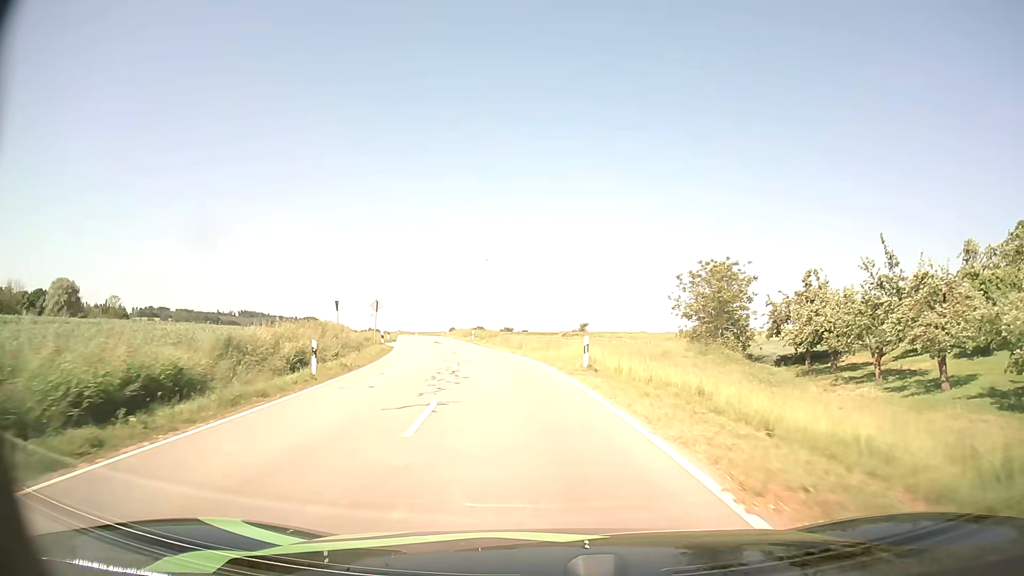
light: Day
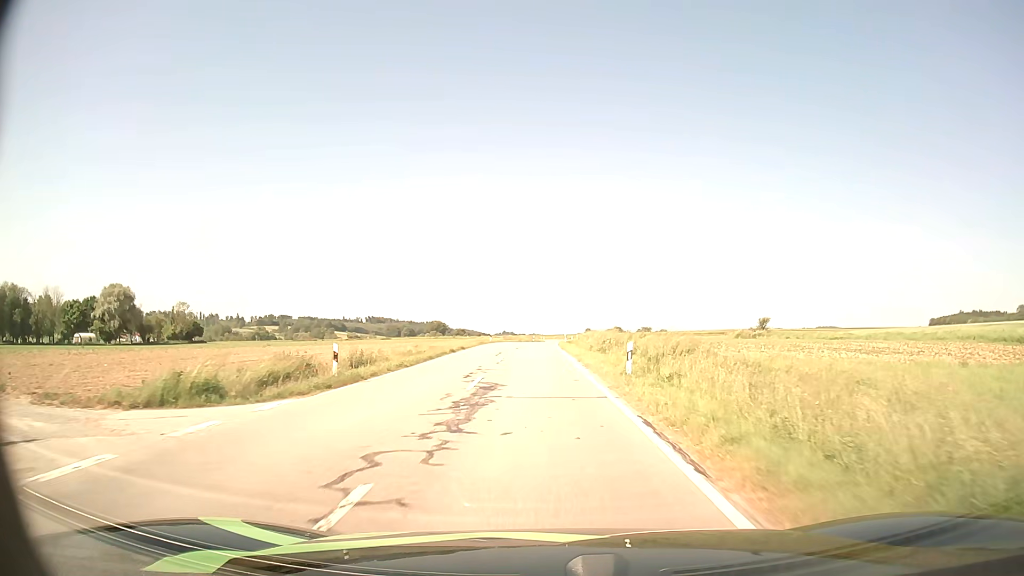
(-5.0, +42.3) m; -12°
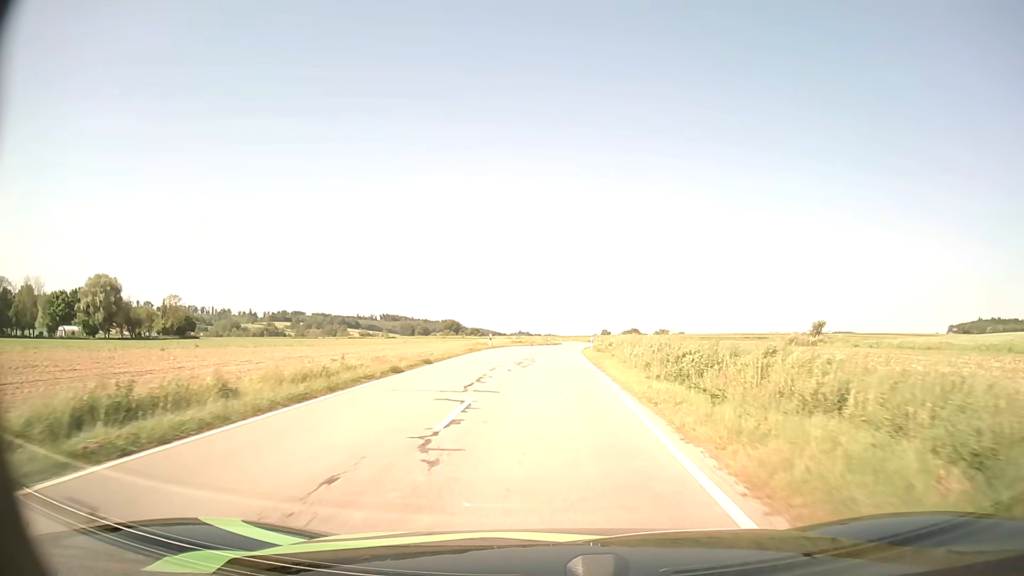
(-0.3, +17.3) m; -2°
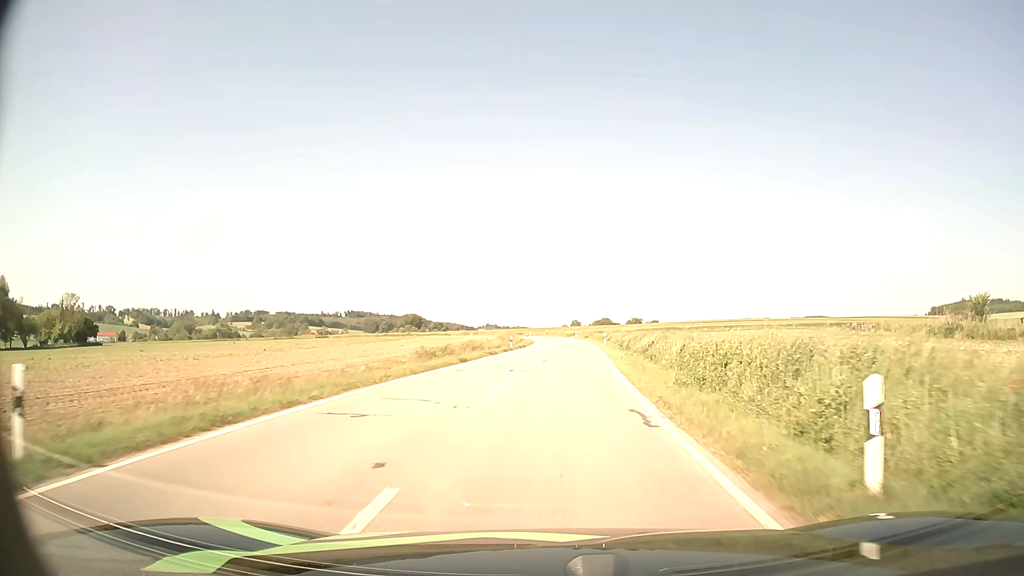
(+0.6, +43.9) m; +3°
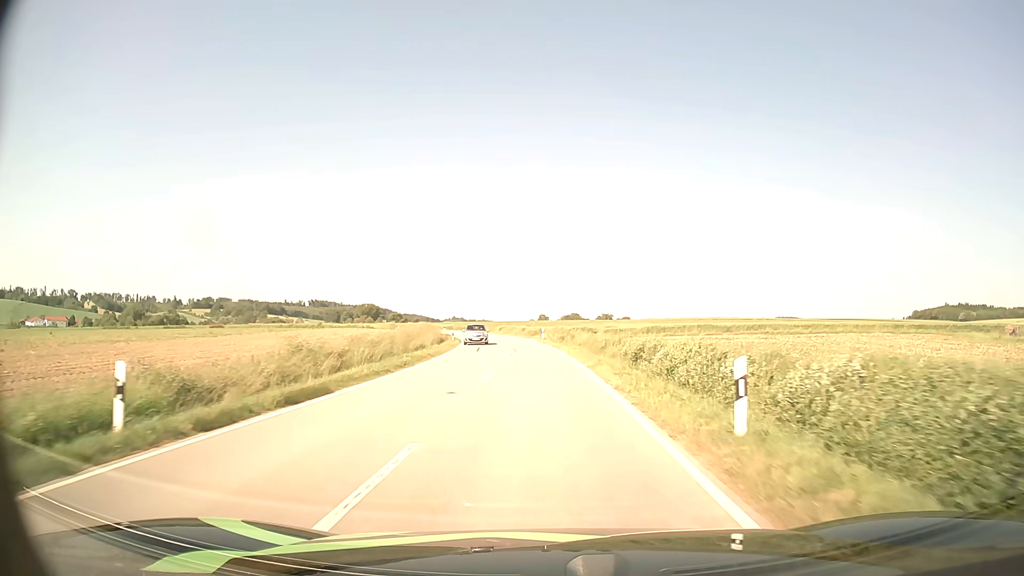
(+1.8, +45.7) m; +3°
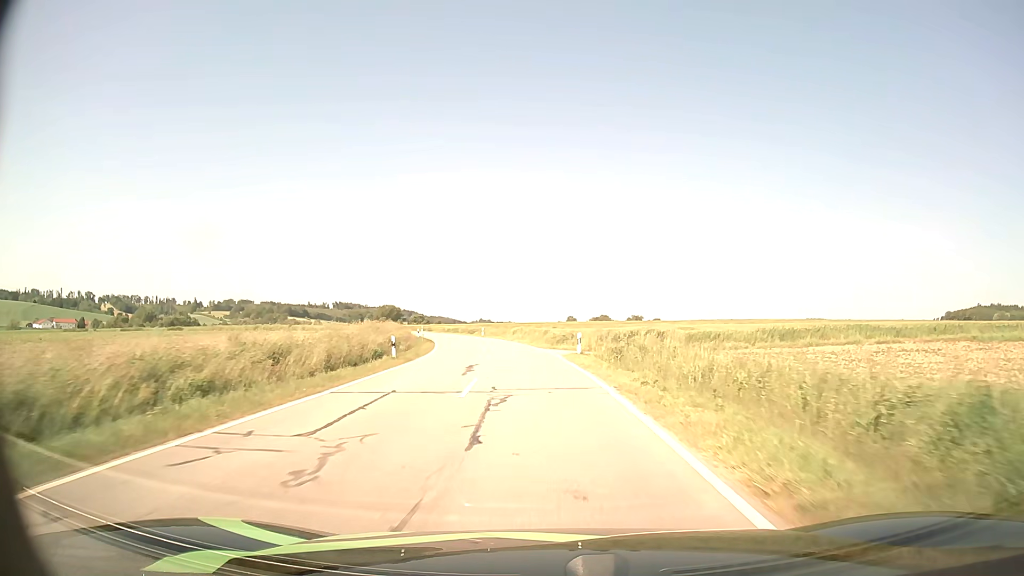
(-0.5, +28.6) m; -2°
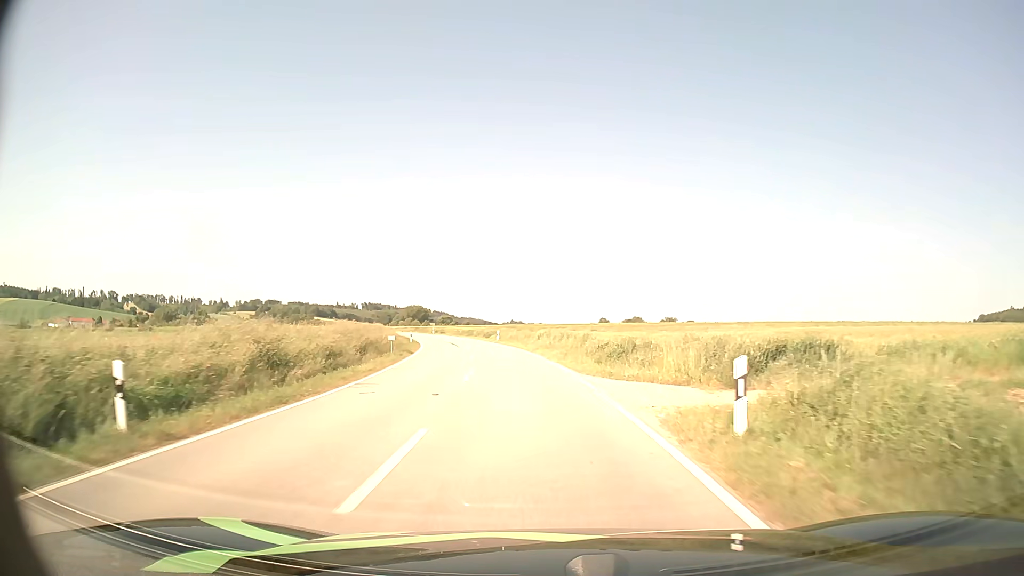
(-0.4, +19.5) m; -3°
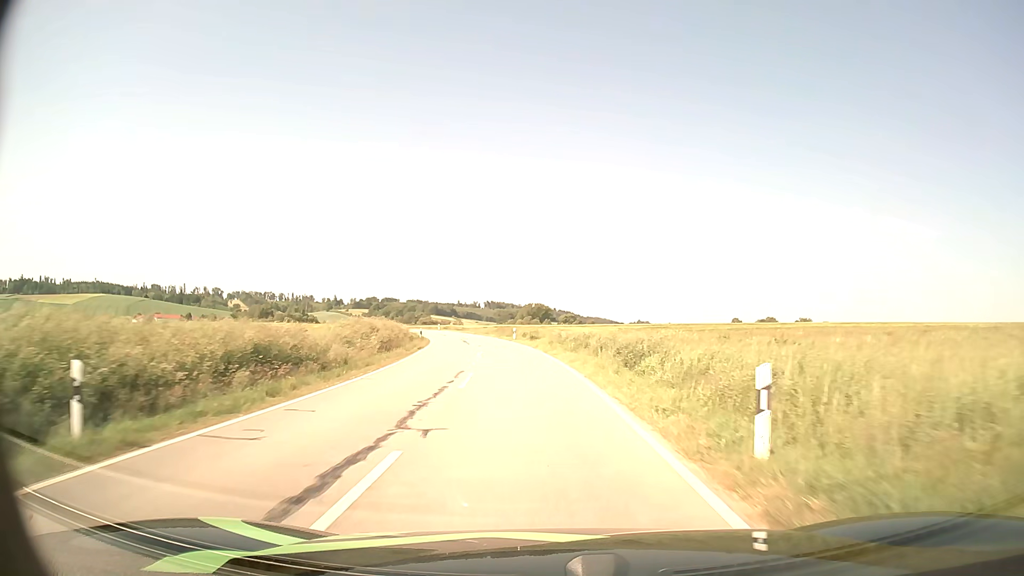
(-4.7, +50.4) m; -10°
(0, +10) (-1, +20) (-2, +30) (-3, +40) (-4, +50) (-6, +60) (-8, +69) (-11, +79) (-14, +88) (-17, +98) m
